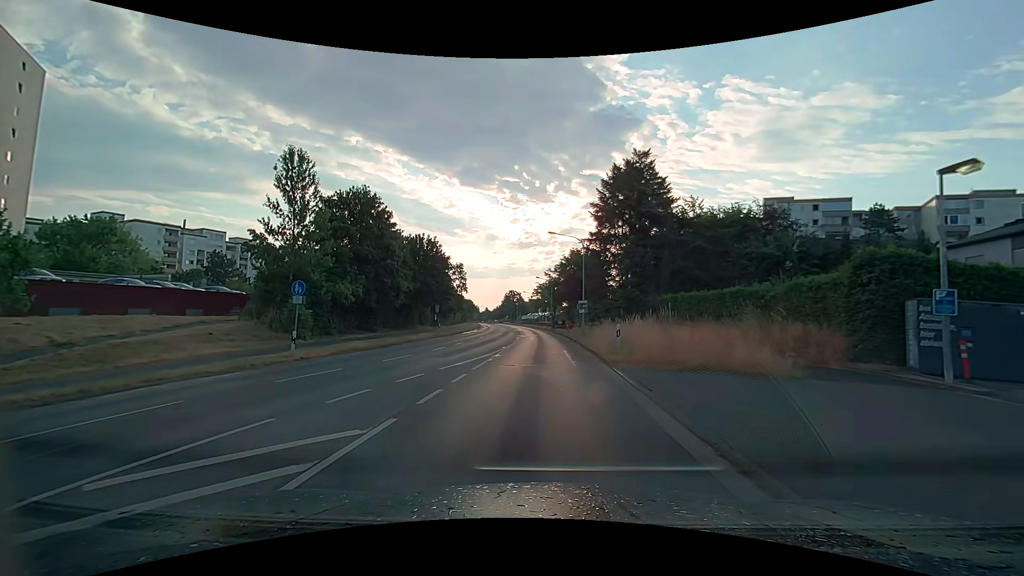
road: secondary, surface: asphalt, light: Day
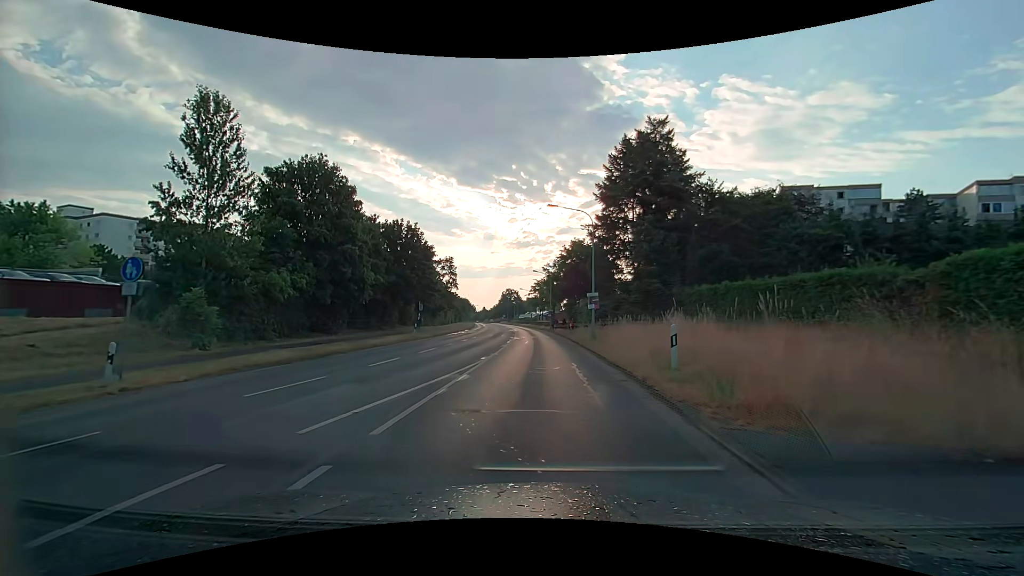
(+0.1, +8.4) m; +1°
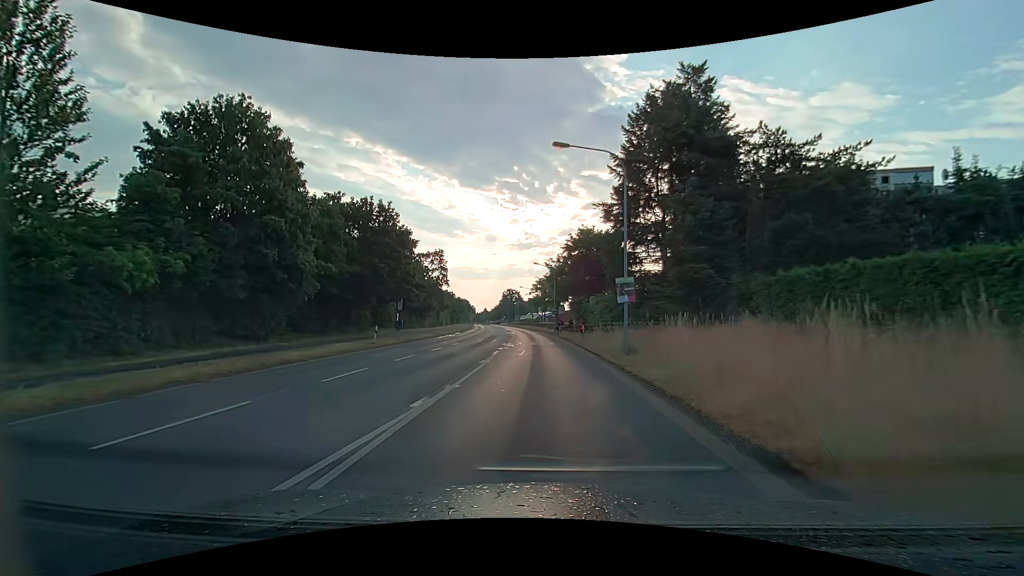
(-0.1, +10.0) m; 0°
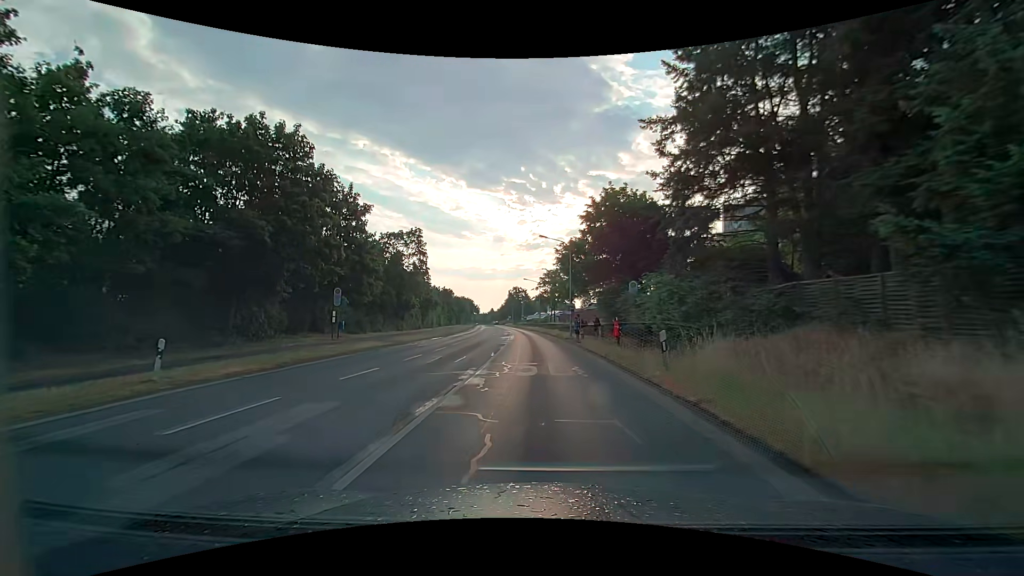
(-0.1, +17.7) m; -1°
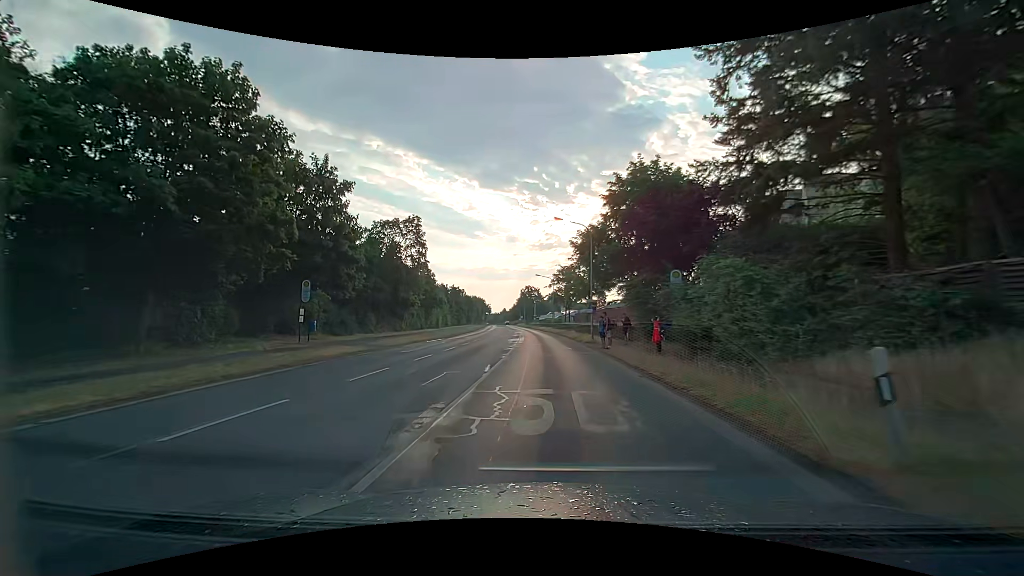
(-0.1, +6.6) m; -1°
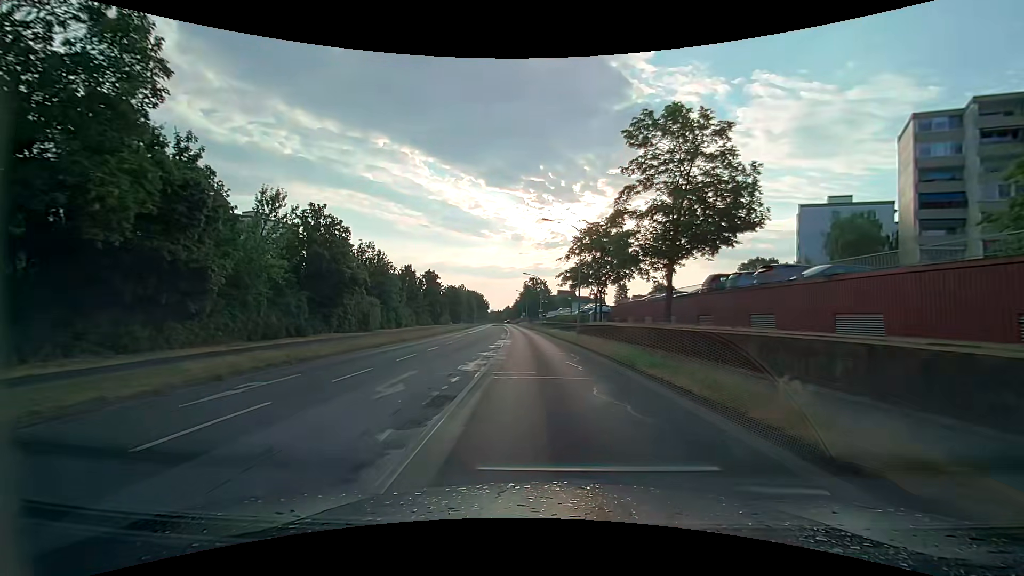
(-1.0, +37.2) m; -2°
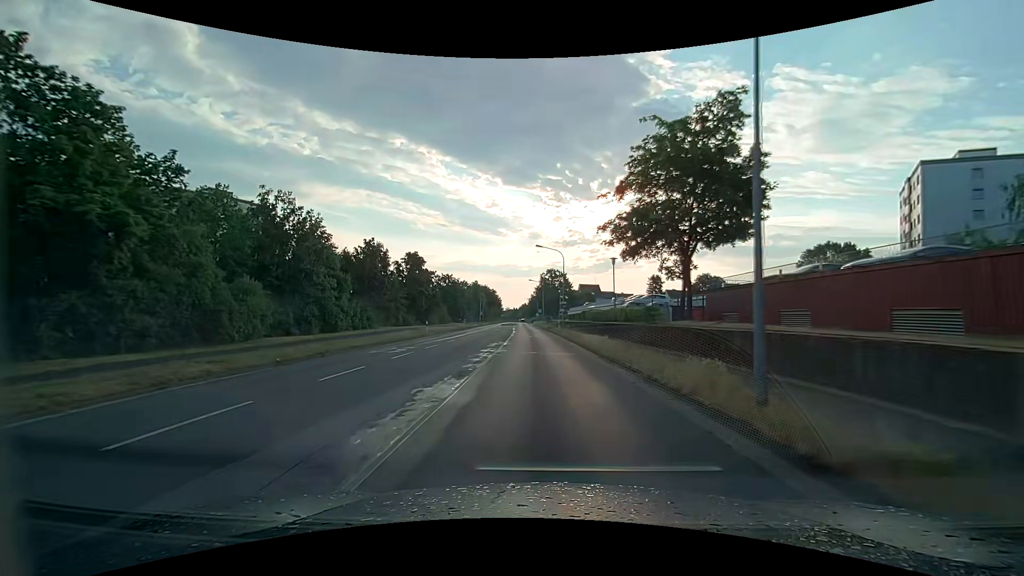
(-0.3, +24.3) m; -2°
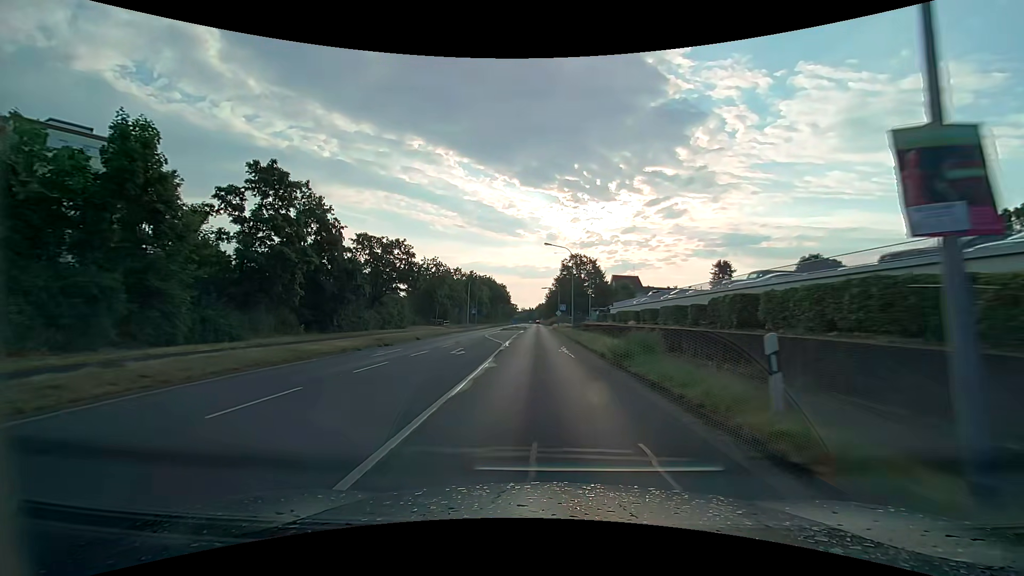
(-0.8, +40.4) m; -2°
(0, +10) (0, +20) (0, +30) (0, +40) (0, +50) (-1, +60) (-1, +70) (-1, +80) (-1, +90) (-1, +100) m
